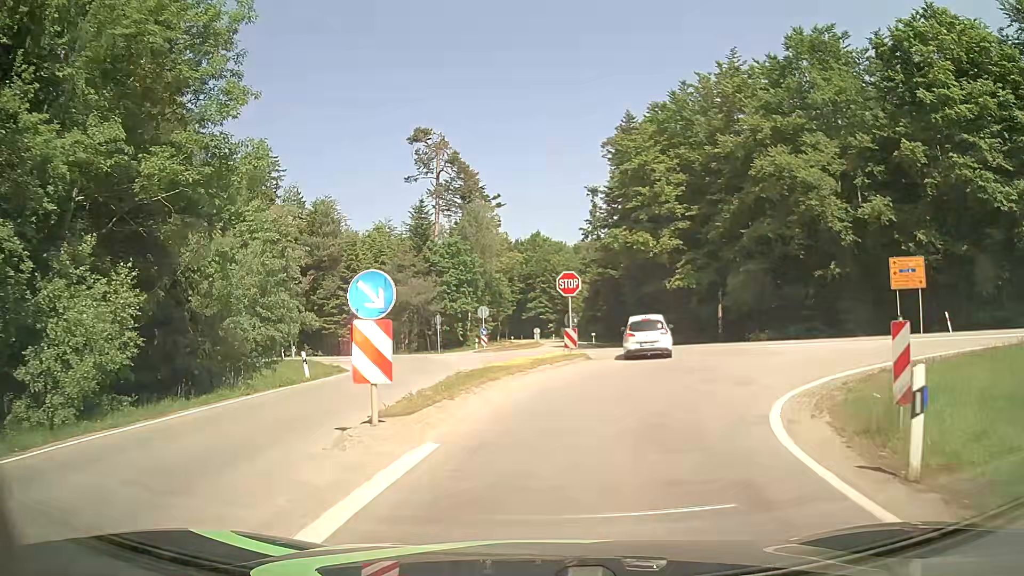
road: tertiary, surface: asphalt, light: Day
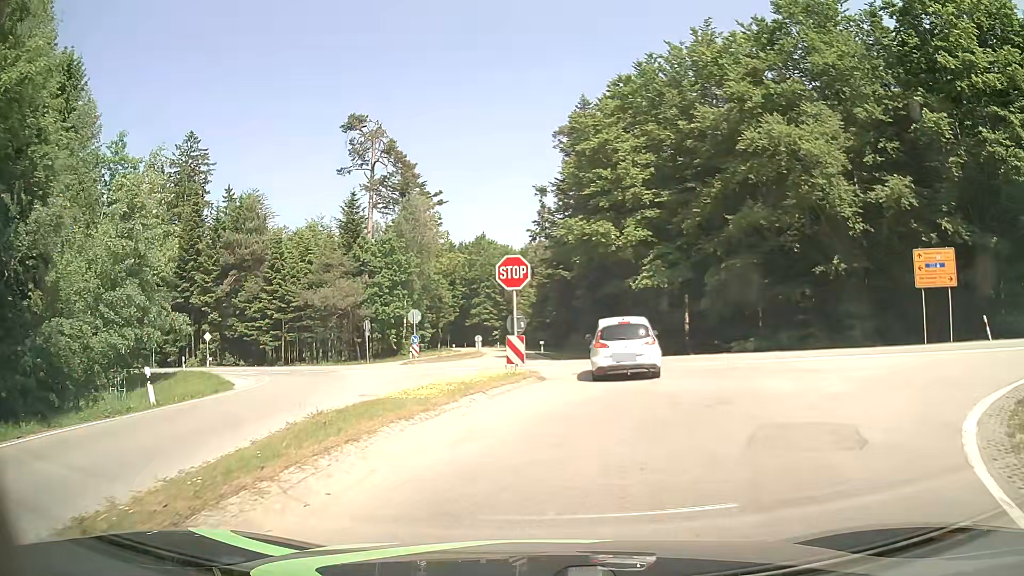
(+0.4, +7.2) m; +6°
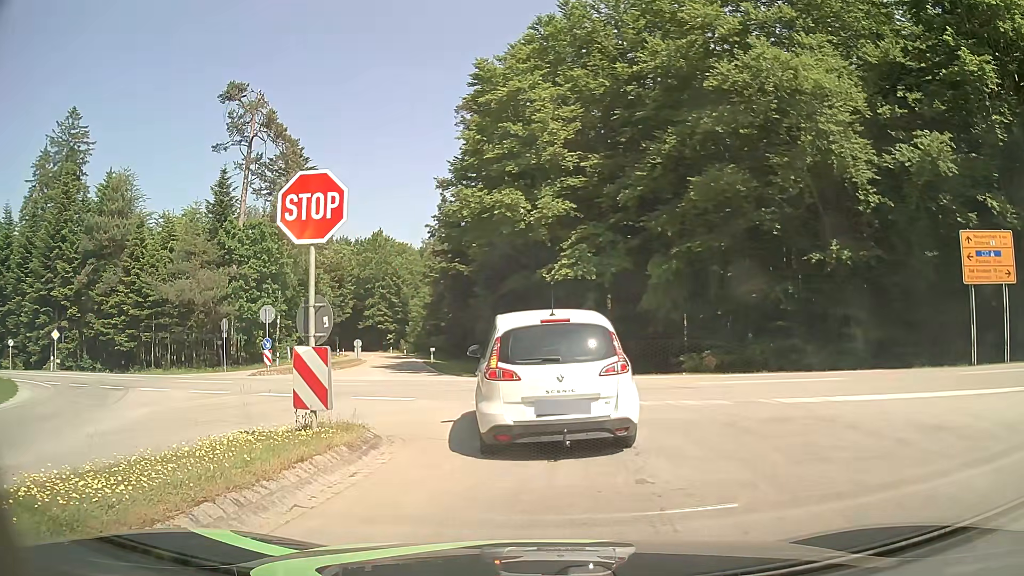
(+0.6, +9.6) m; +8°
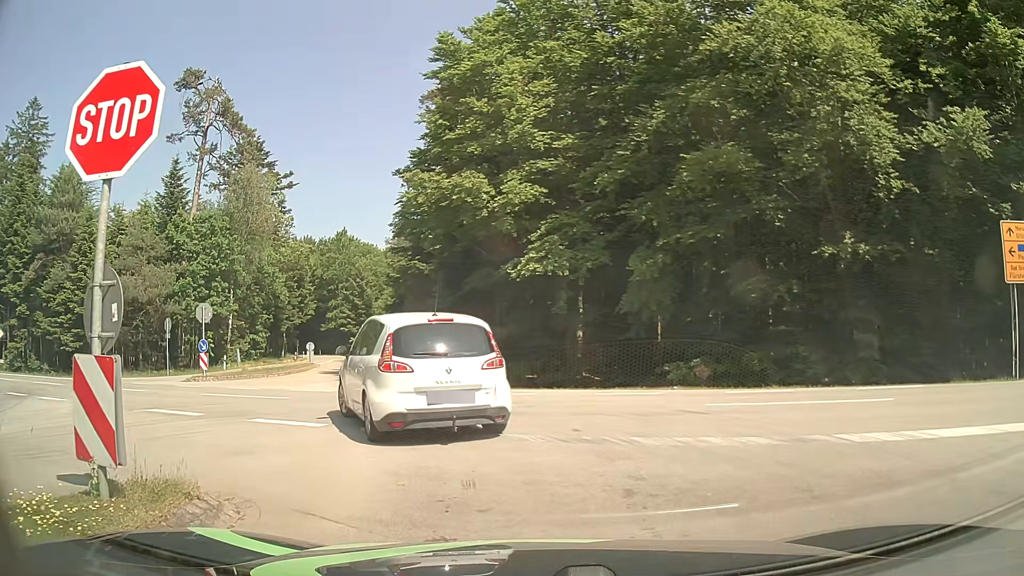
(0.0, +3.8) m; +3°
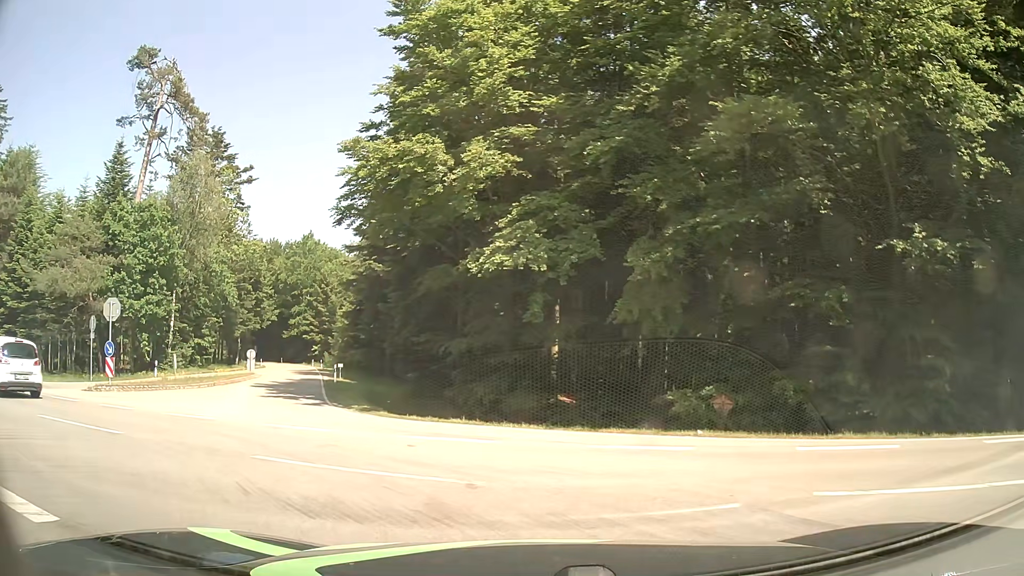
(+0.1, +5.7) m; +4°
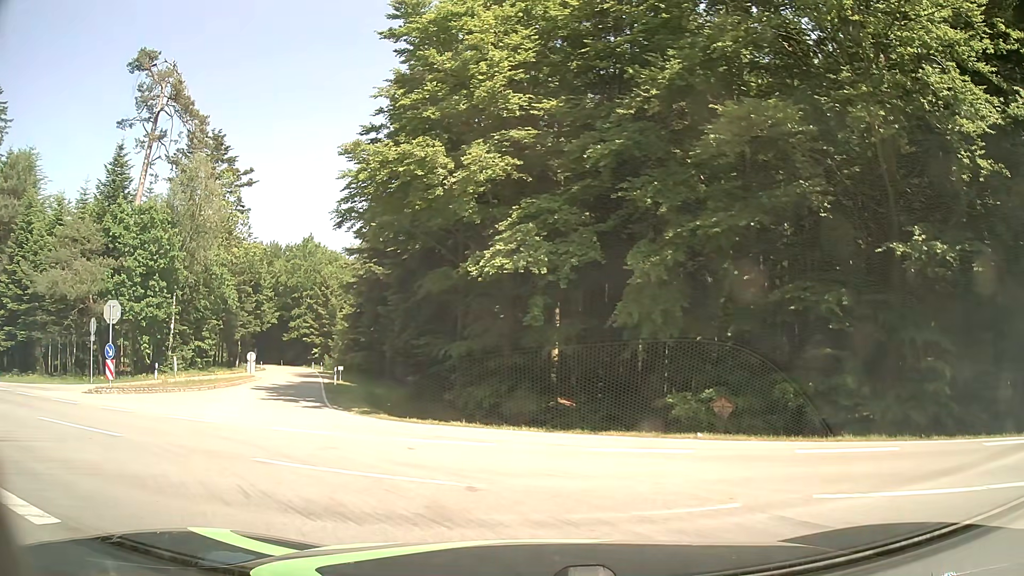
(0.0, +0.1) m; 0°
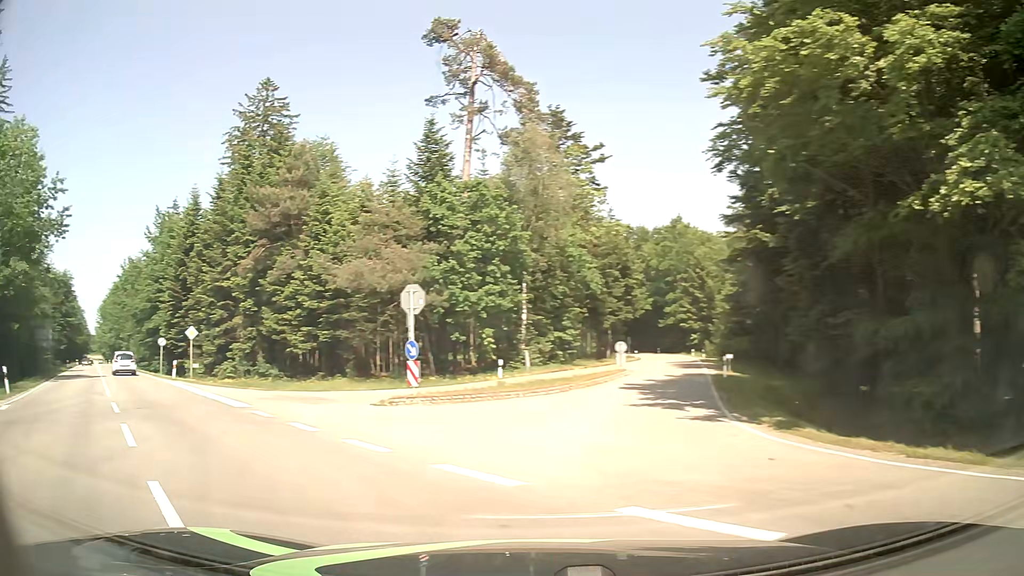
(-1.8, +7.5) m; -31°
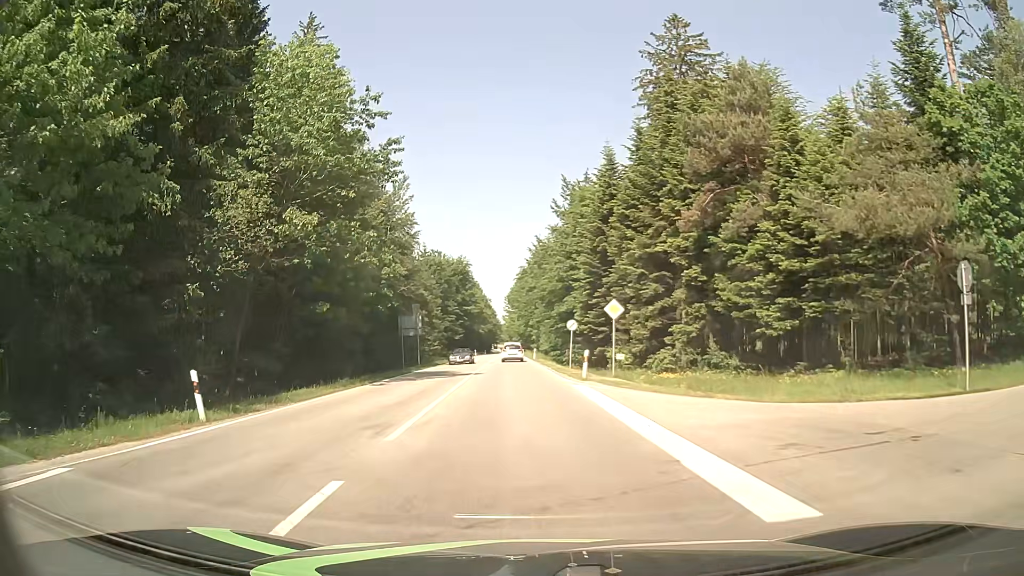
(-5.9, +12.3) m; -39°
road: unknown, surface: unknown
